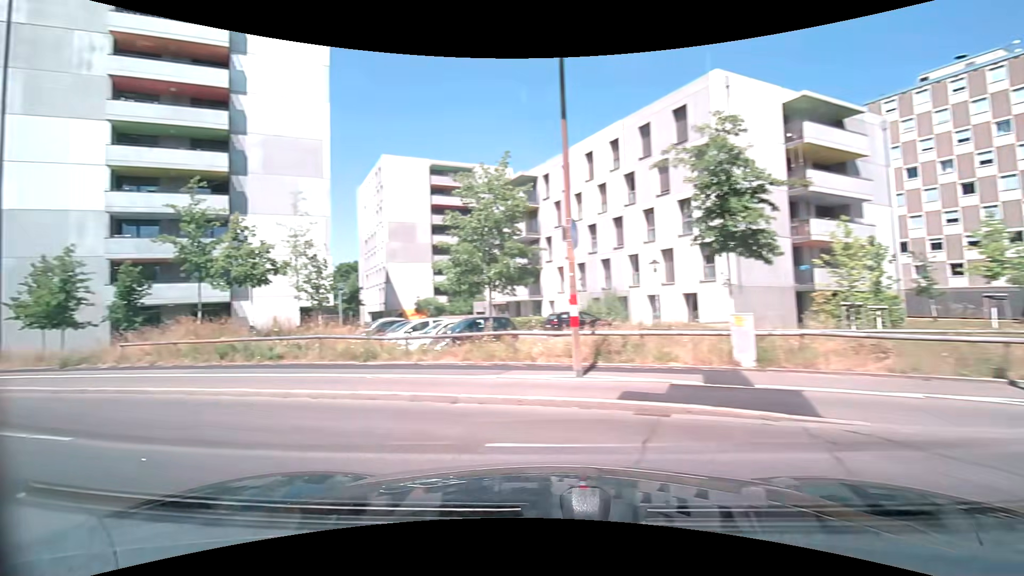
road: tertiary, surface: asphalt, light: Day
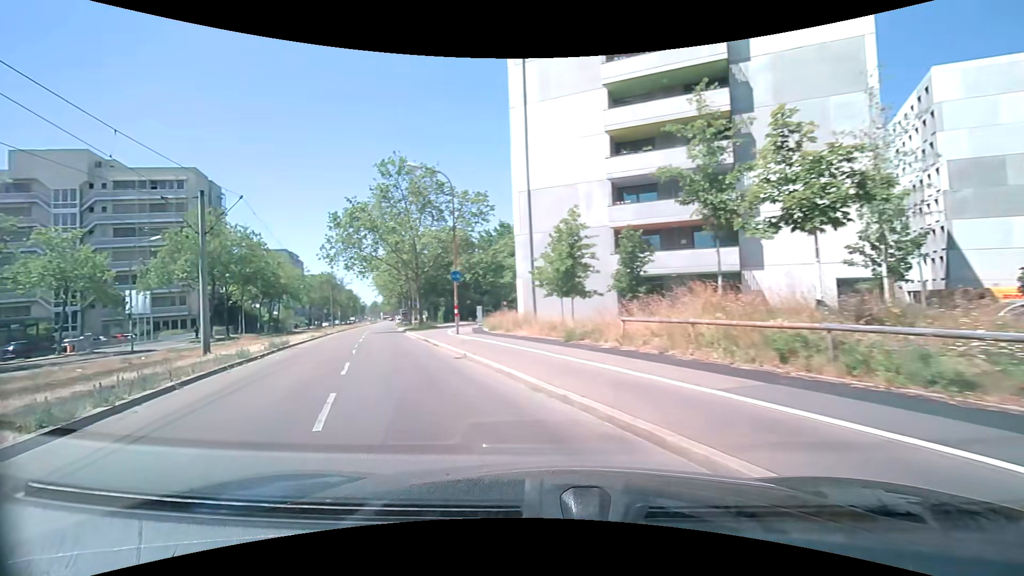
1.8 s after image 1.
(-4.4, +8.0) m; -49°
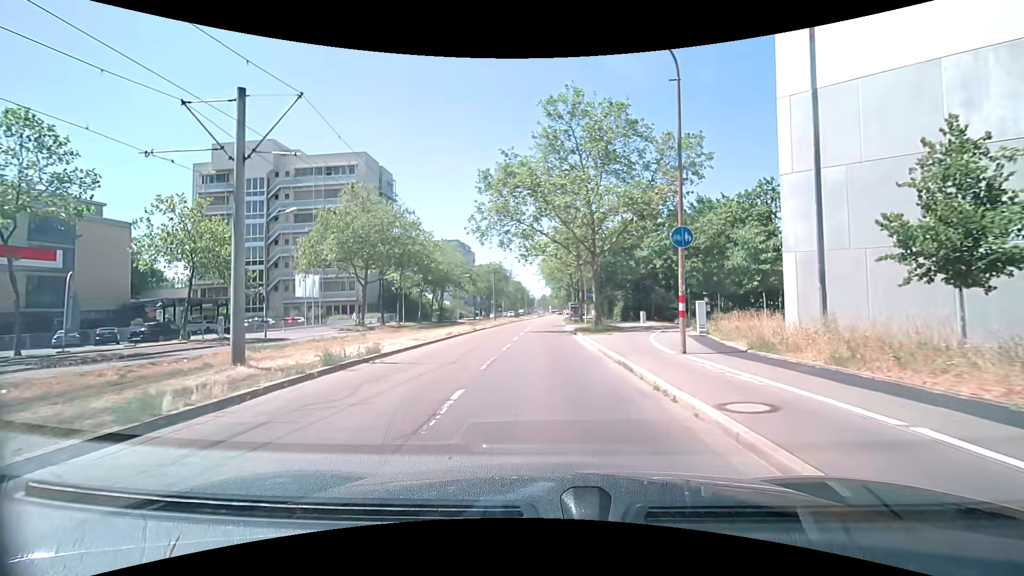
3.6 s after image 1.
(-3.2, +12.9) m; -18°
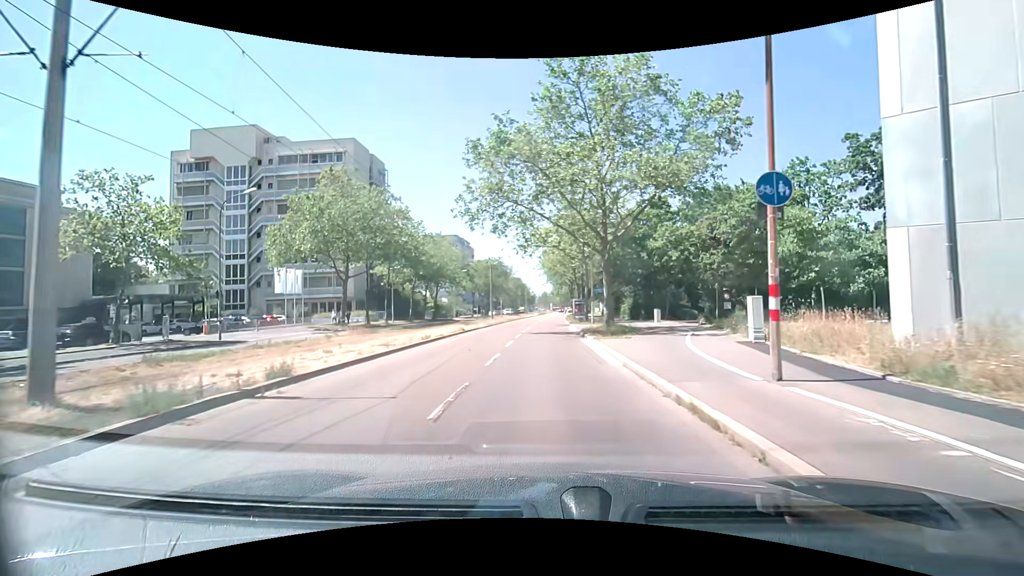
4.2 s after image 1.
(-0.1, +5.4) m; -1°
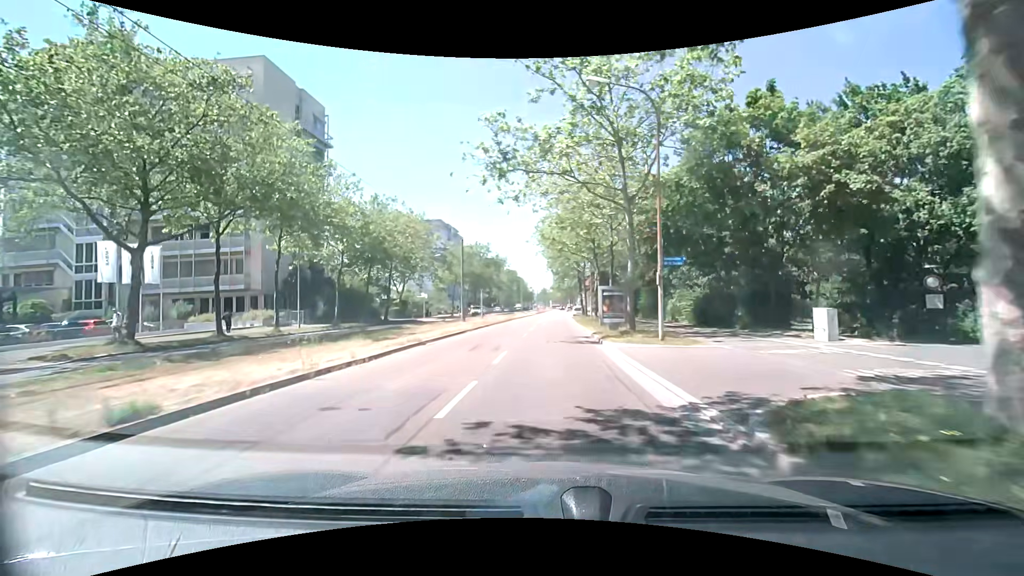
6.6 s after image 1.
(0.0, +24.0) m; -1°
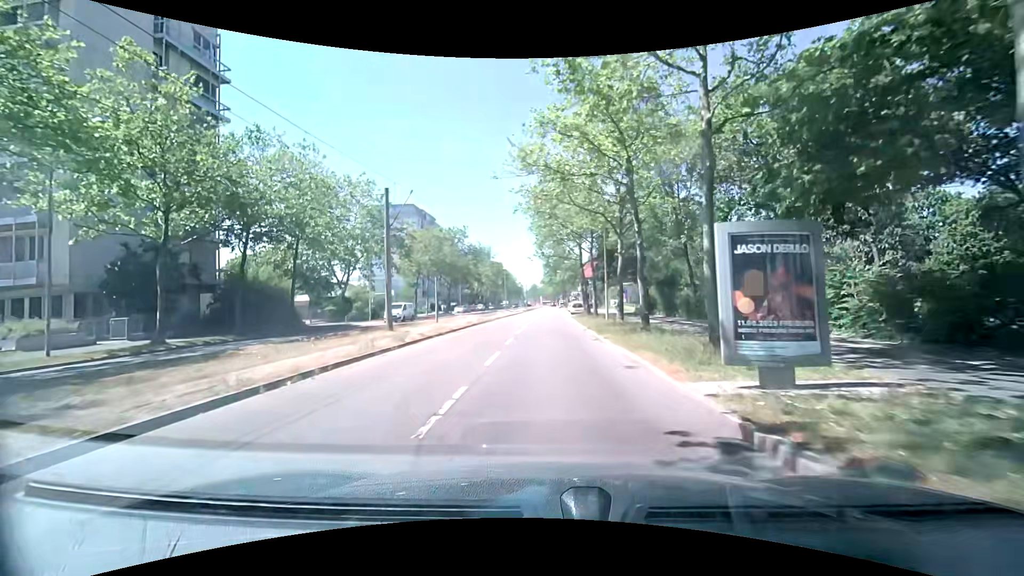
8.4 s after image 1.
(+0.4, +18.9) m; +2°
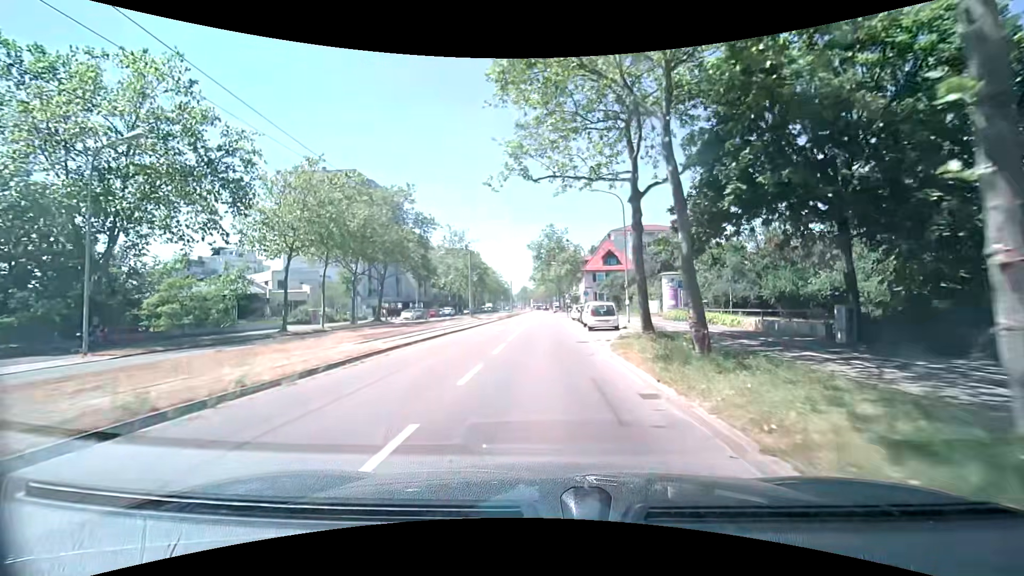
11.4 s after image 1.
(-0.1, +32.3) m; +1°
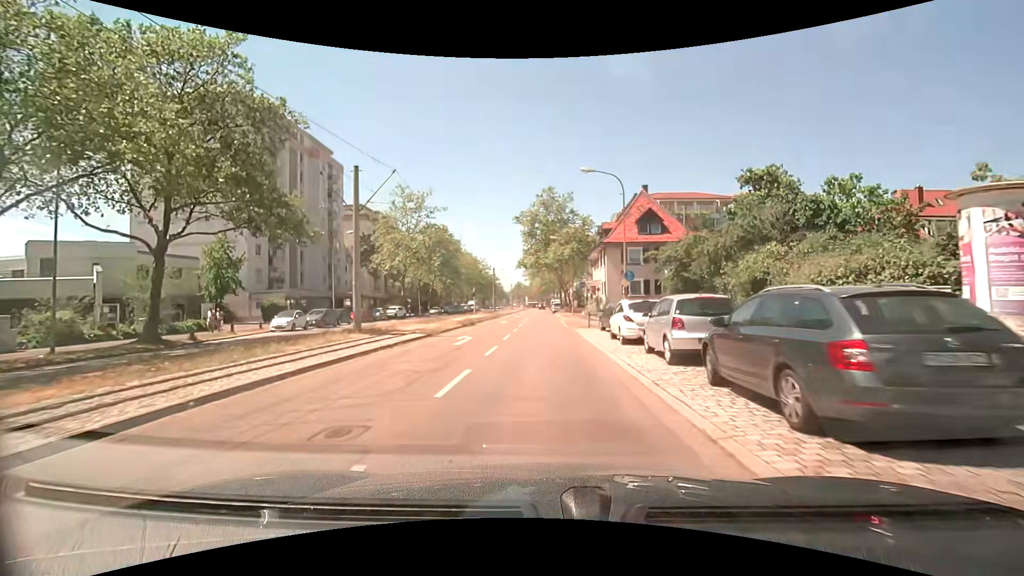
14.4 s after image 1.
(0.0, +31.5) m; 0°
(0, +10) (0, +20) (0, +30) (0, +40) (0, +50) (0, +60) (0, +70) (0, +80) (0, +90) (-1, +100) m
